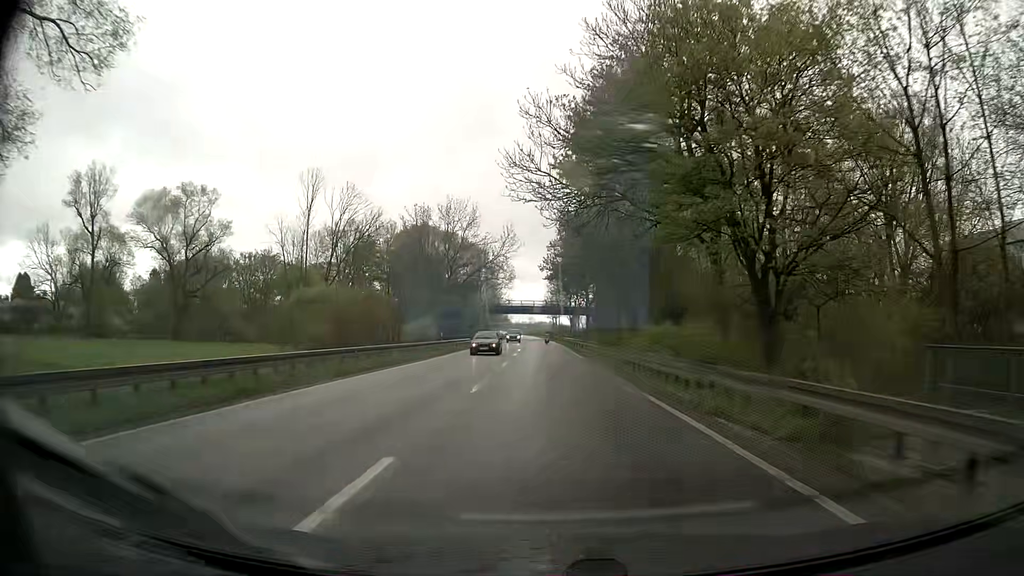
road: primary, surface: asphalt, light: Day
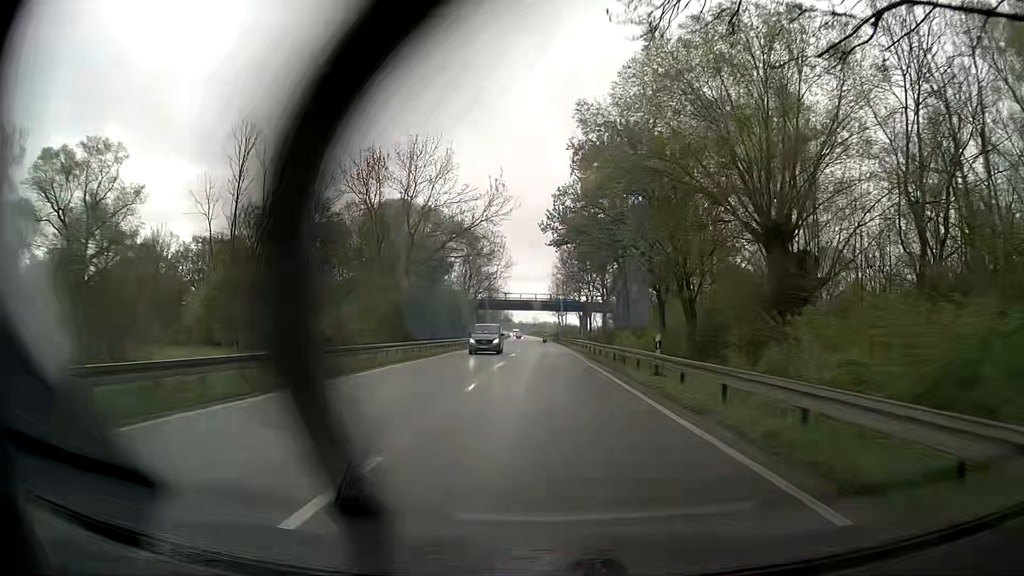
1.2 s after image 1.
(-0.1, +24.2) m; 0°
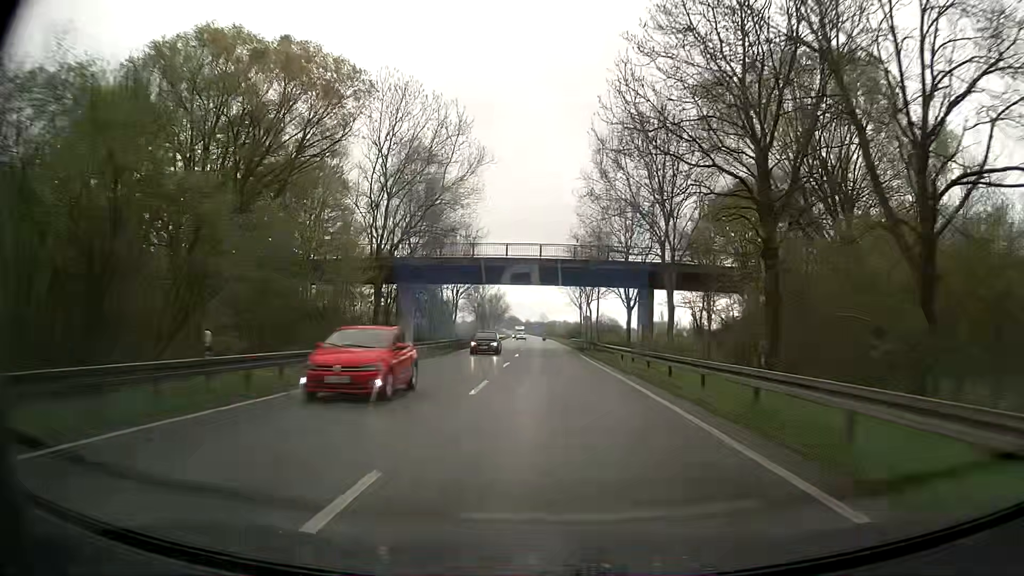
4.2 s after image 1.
(-0.5, +61.1) m; -1°
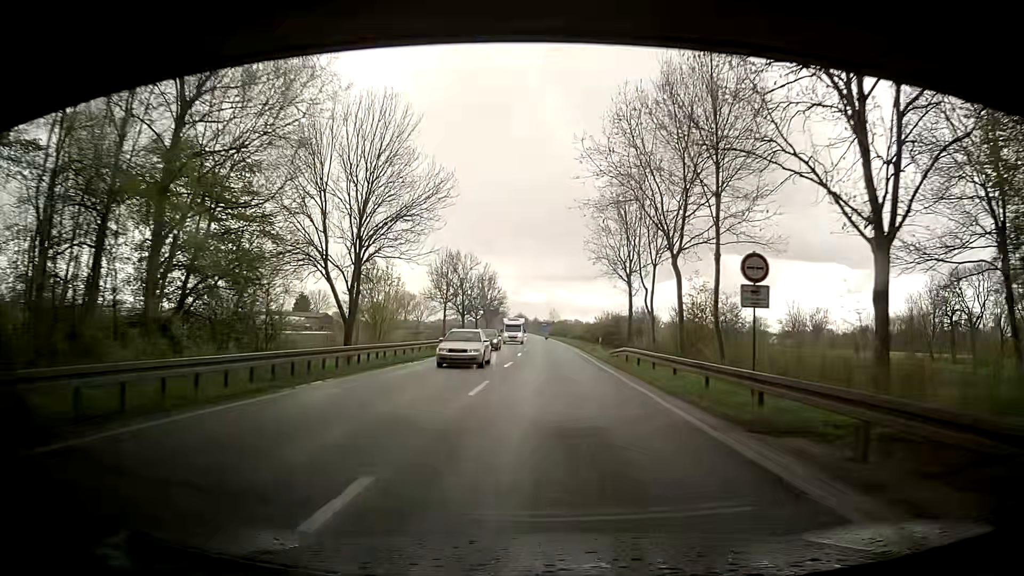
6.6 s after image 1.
(-0.3, +48.5) m; -1°
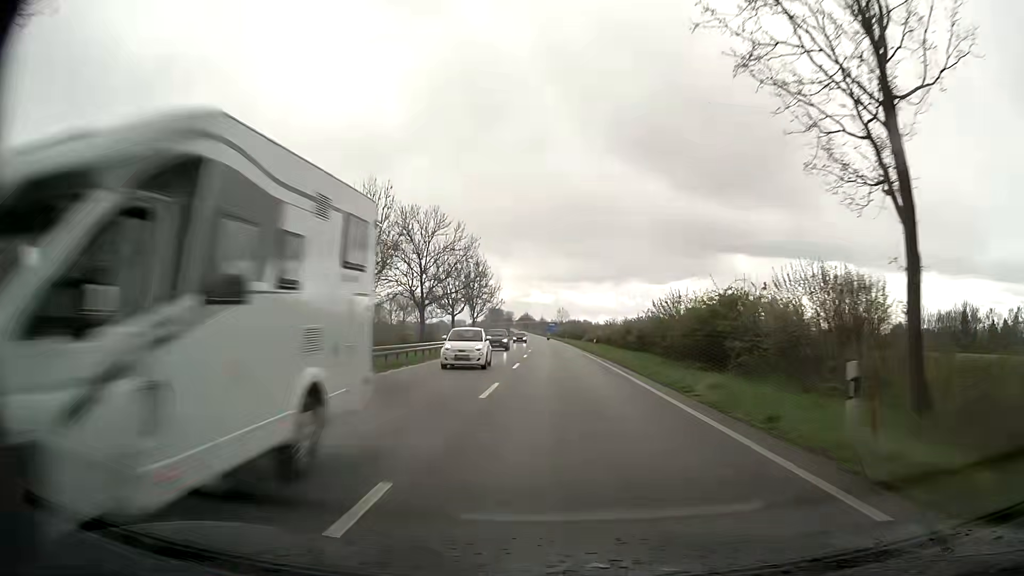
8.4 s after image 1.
(+0.3, +36.4) m; -1°
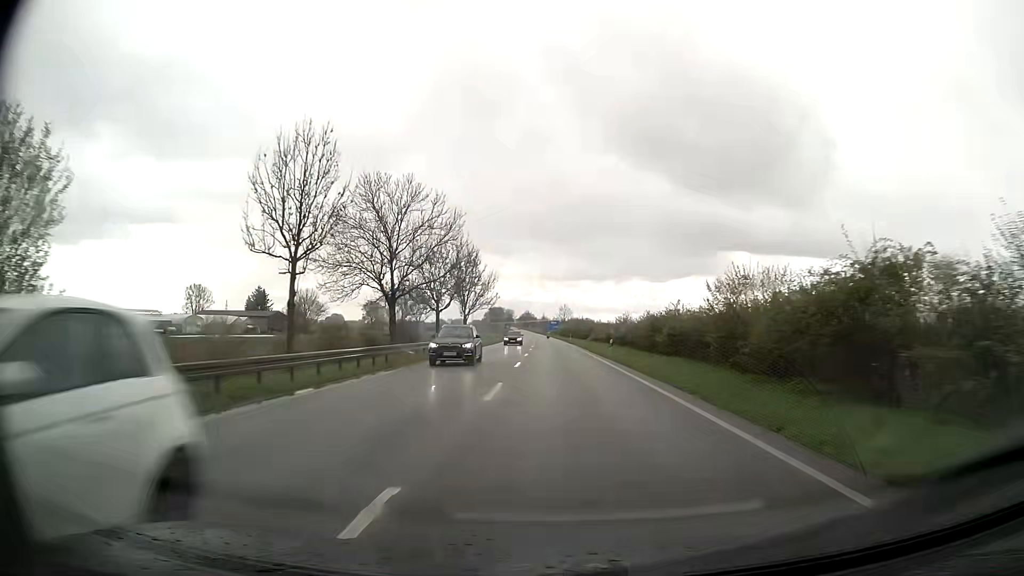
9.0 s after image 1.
(0.0, +12.3) m; 0°
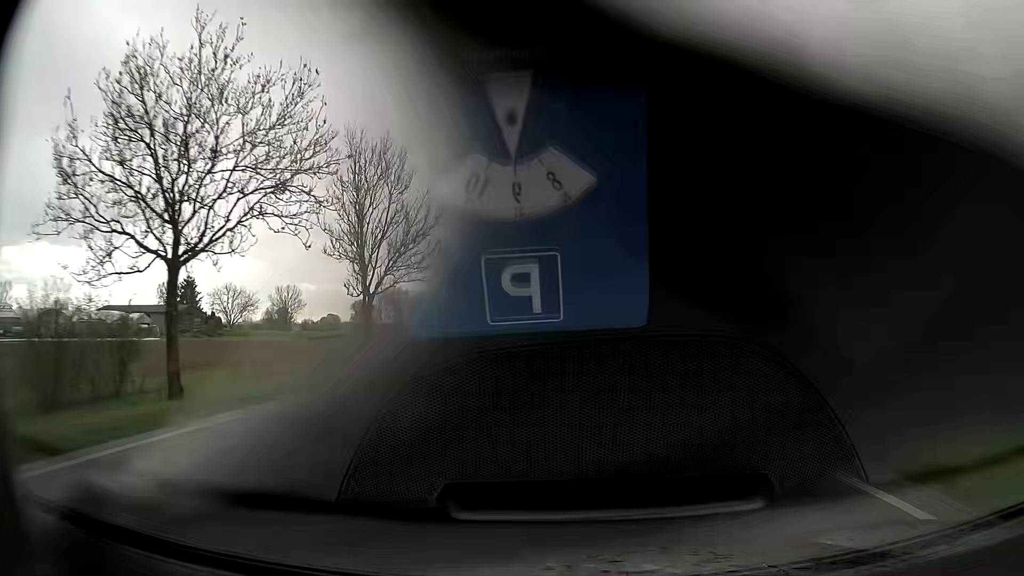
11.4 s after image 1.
(-0.3, +50.7) m; -1°
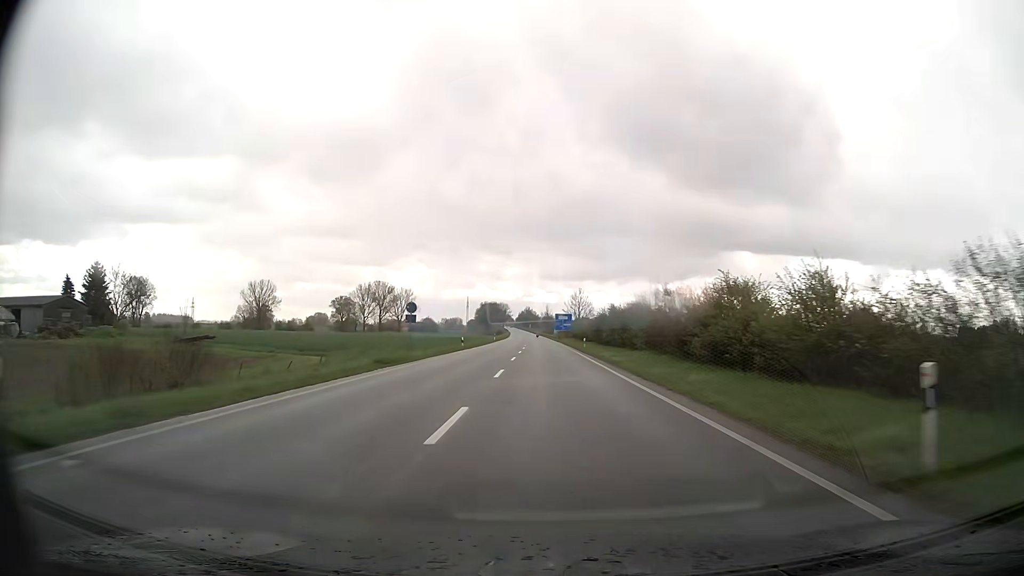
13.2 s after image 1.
(+0.3, +39.5) m; 0°
(0, +10) (0, +20) (0, +30) (0, +40) (0, +50) (0, +60) (0, +70) (0, +80) (-1, +90) (-1, +100) m
